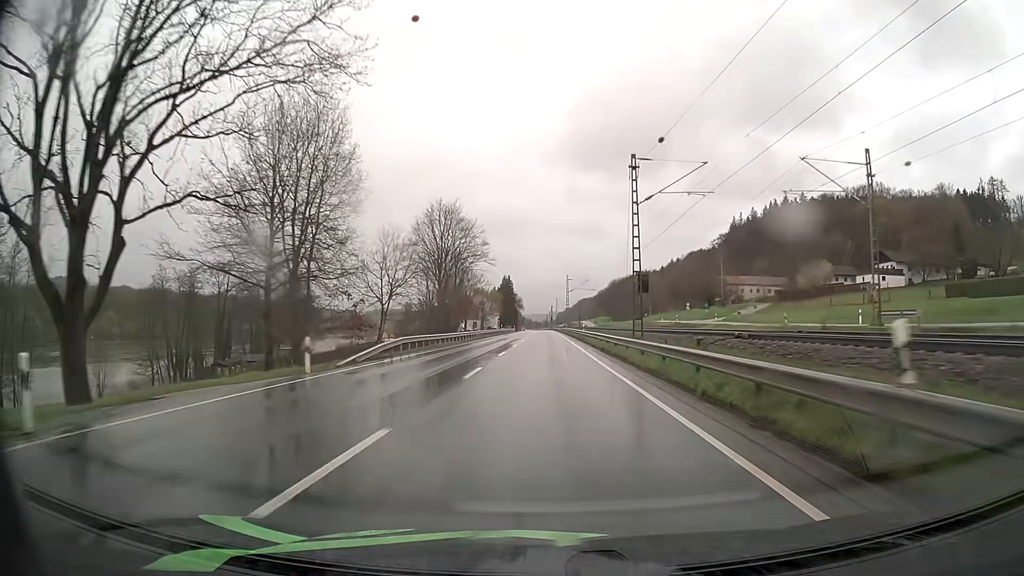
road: primary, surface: asphalt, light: Day
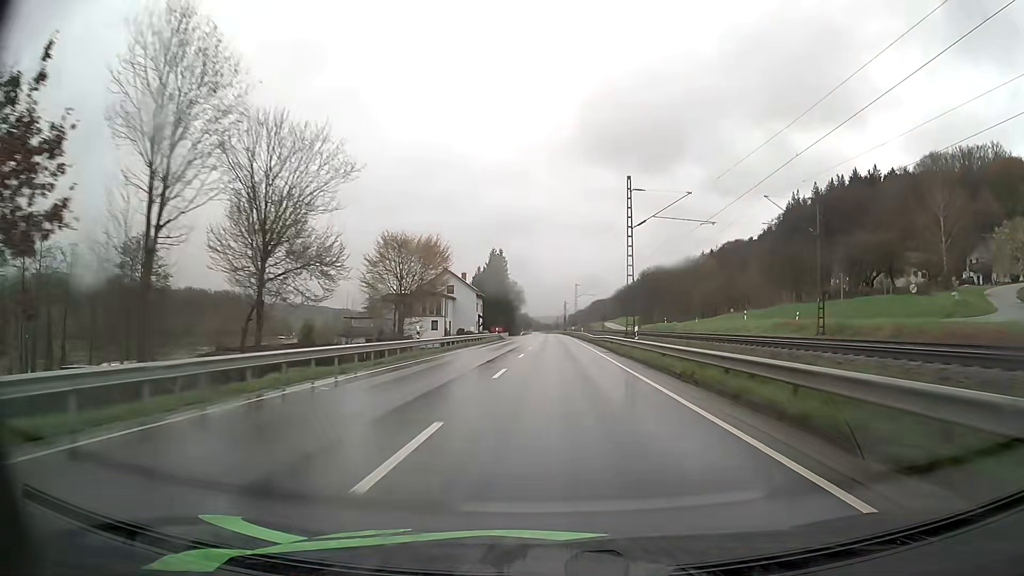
(-0.6, +73.0) m; -1°
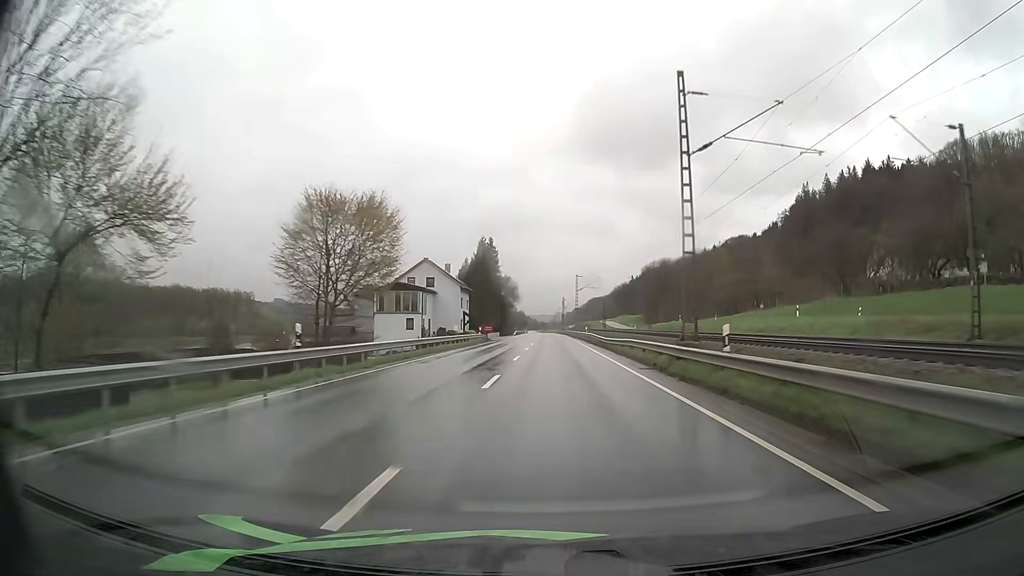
(+0.1, +15.4) m; +1°
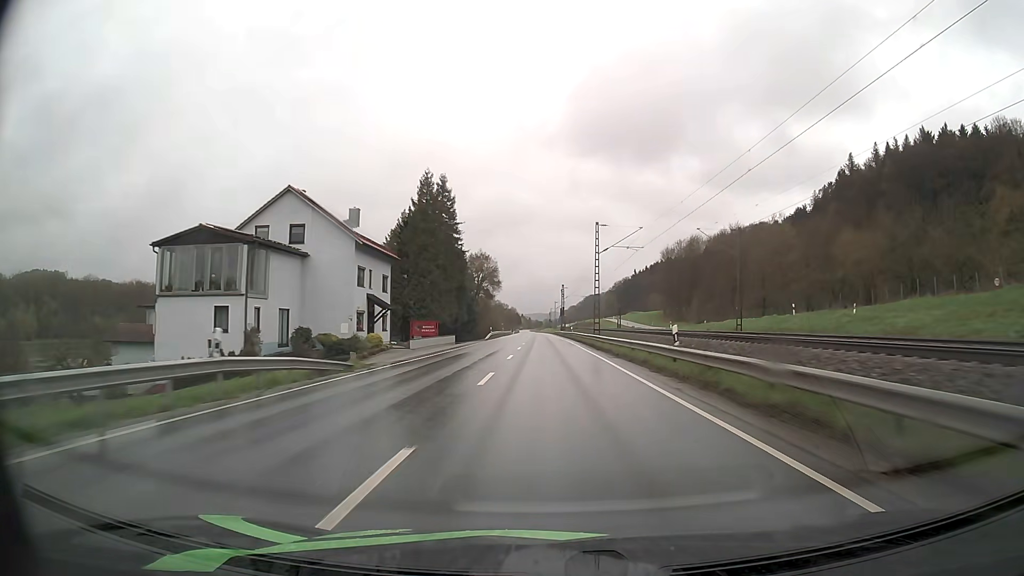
(+0.1, +48.5) m; 0°
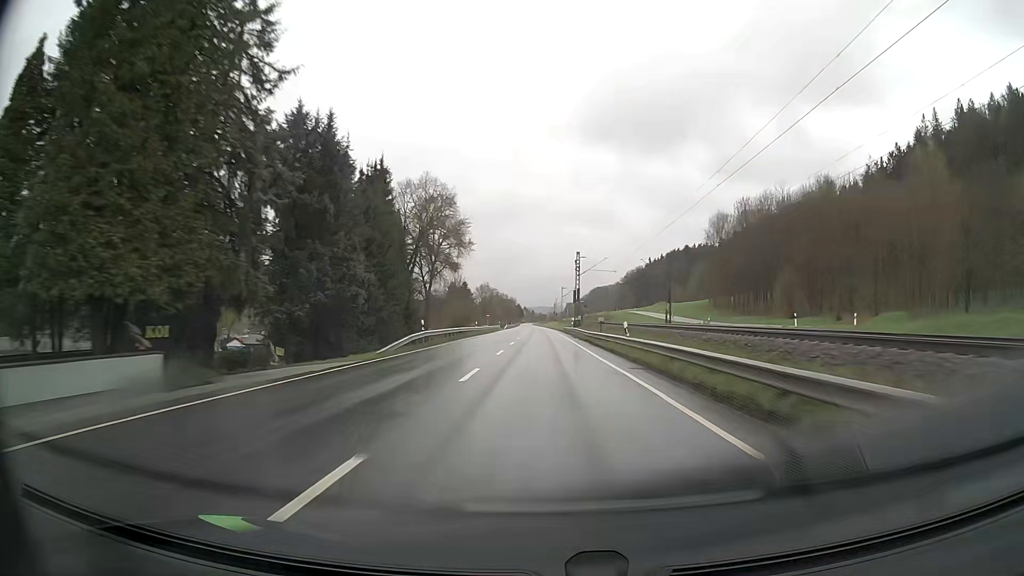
(0.0, +49.9) m; 0°
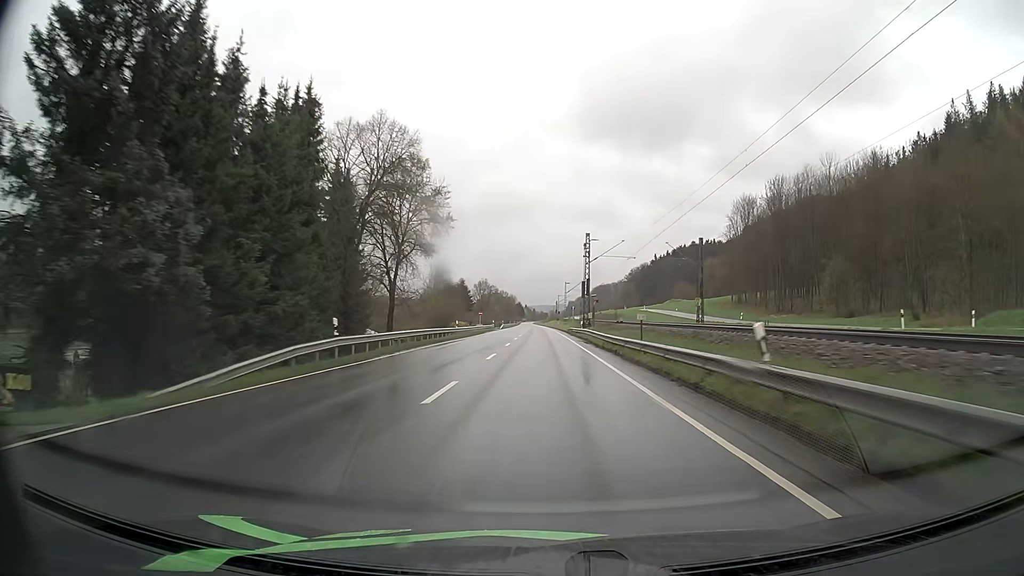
(0.0, +16.2) m; 0°
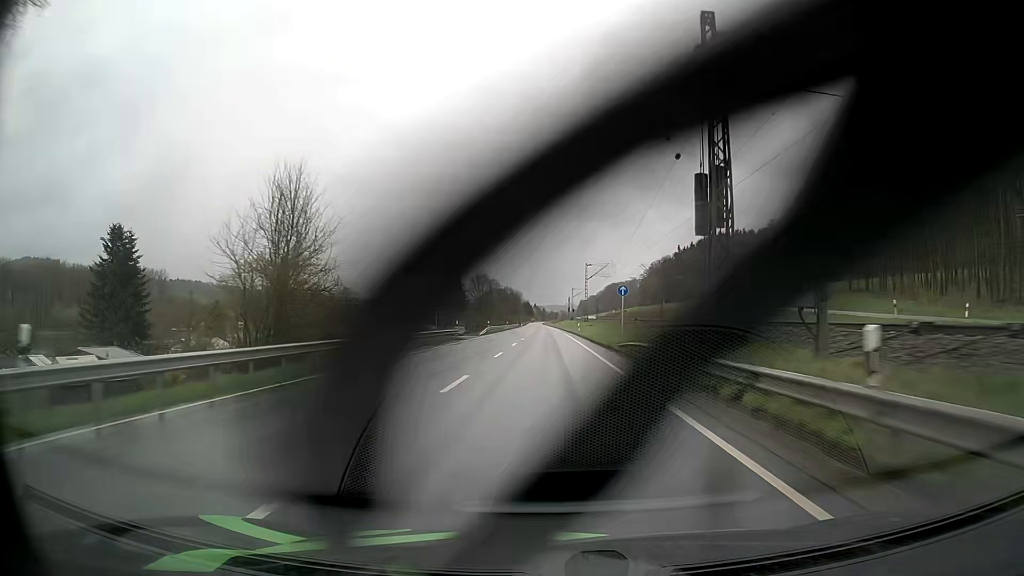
(-0.3, +47.0) m; -1°
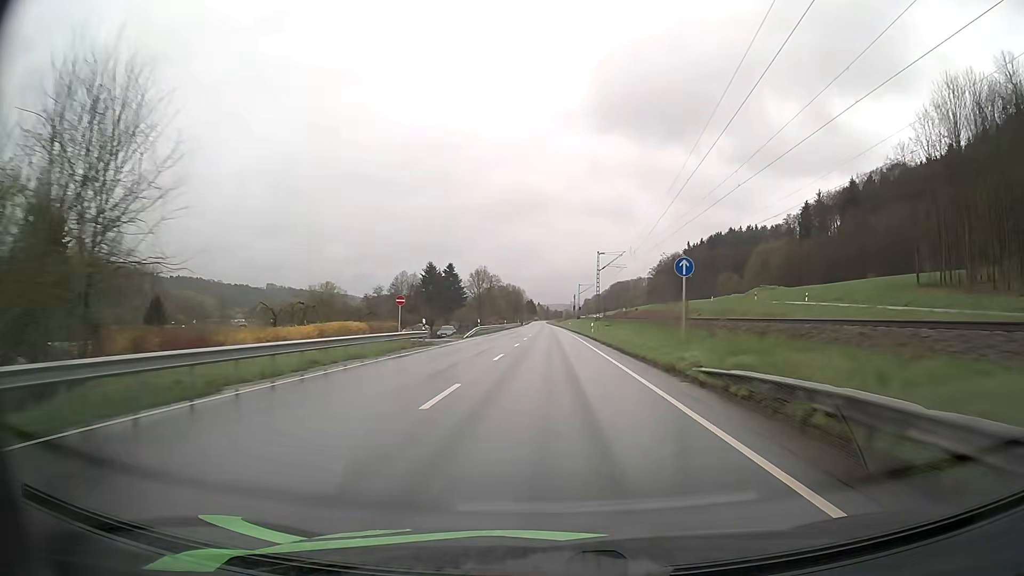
(-0.1, +15.1) m; 0°
(0, +10) (0, +20) (0, +30) (0, +40) (0, +50) (0, +60) (0, +70) (0, +80) (0, +90) (0, +100) m
